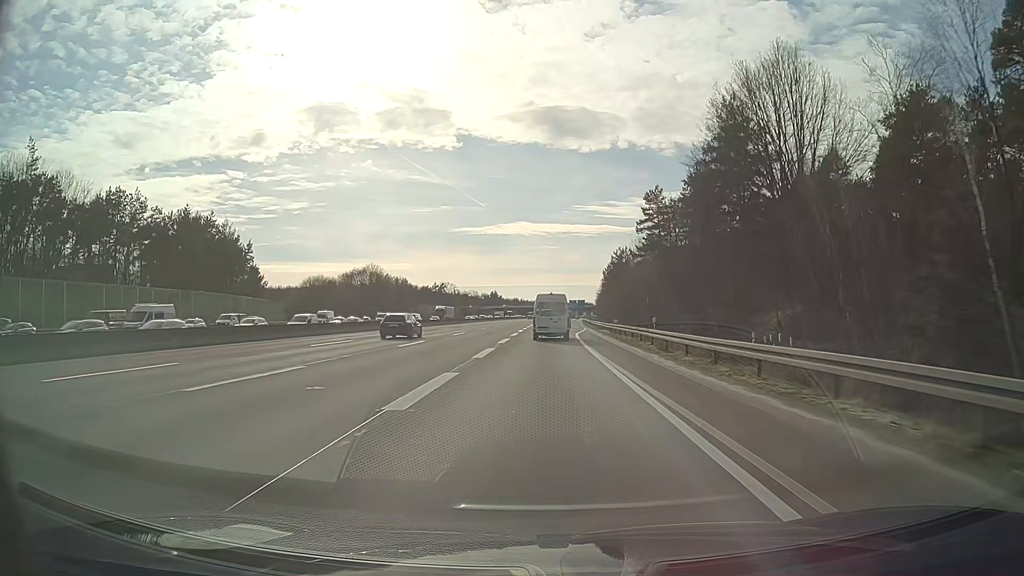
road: motorway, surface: asphalt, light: Day
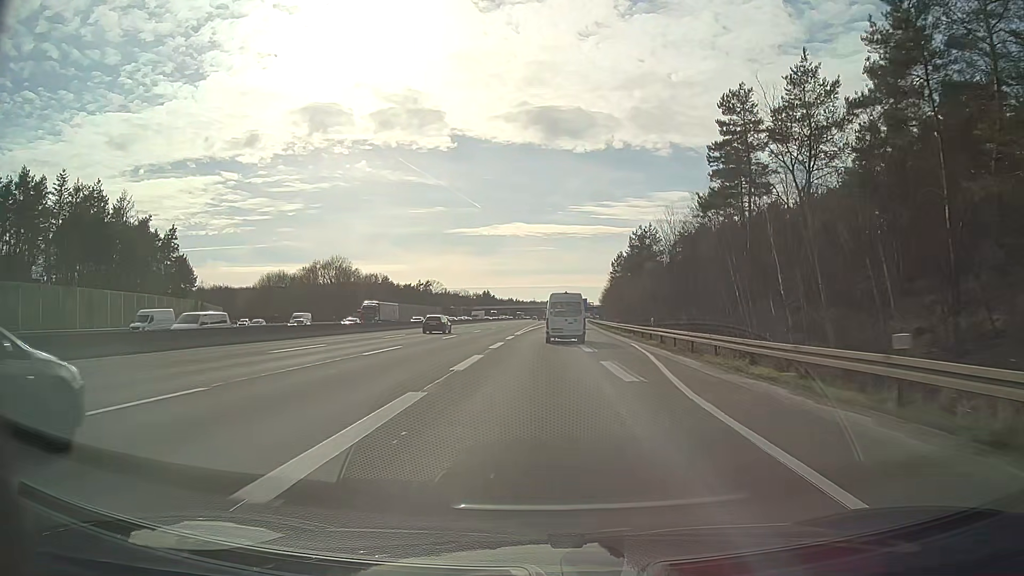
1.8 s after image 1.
(0.0, +40.9) m; 0°
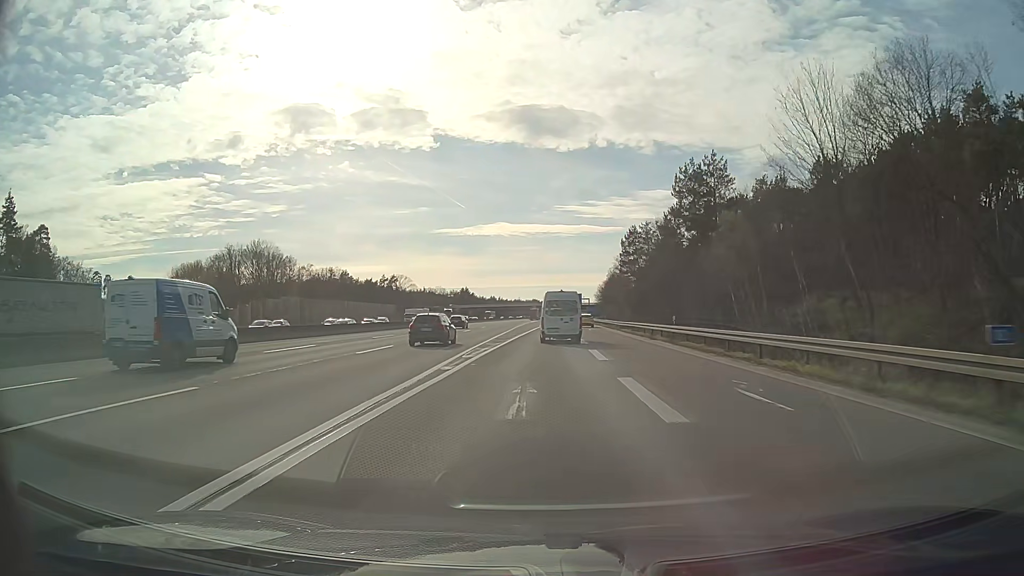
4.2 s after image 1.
(+0.4, +53.6) m; +1°
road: motorway_link
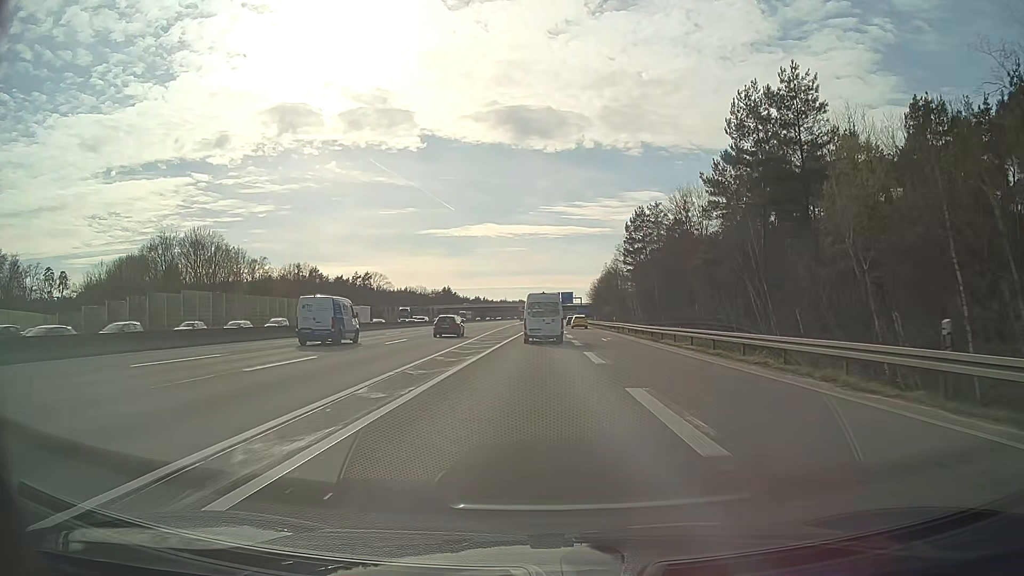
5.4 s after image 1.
(+0.3, +26.4) m; +1°
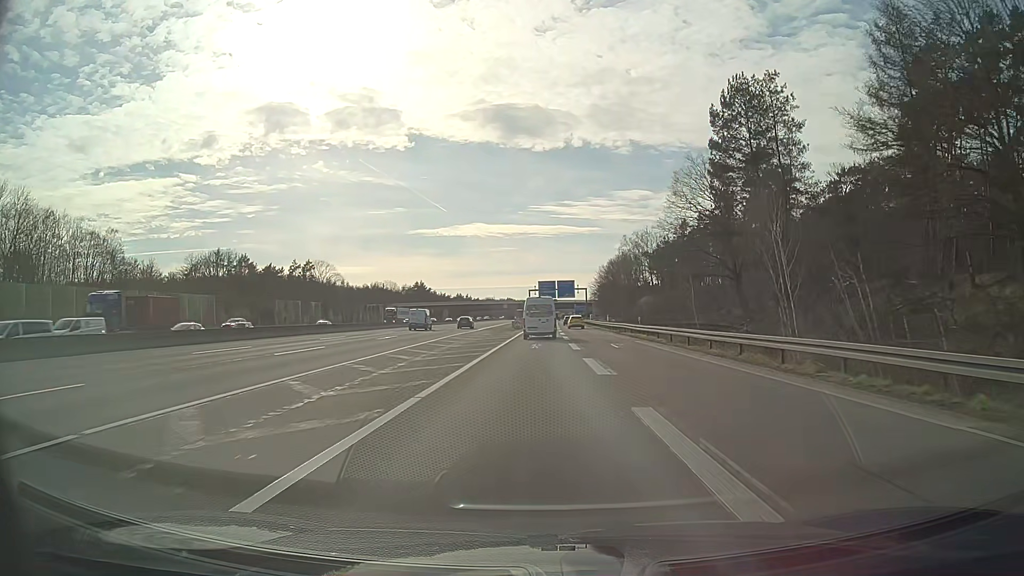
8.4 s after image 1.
(+0.6, +64.6) m; +1°
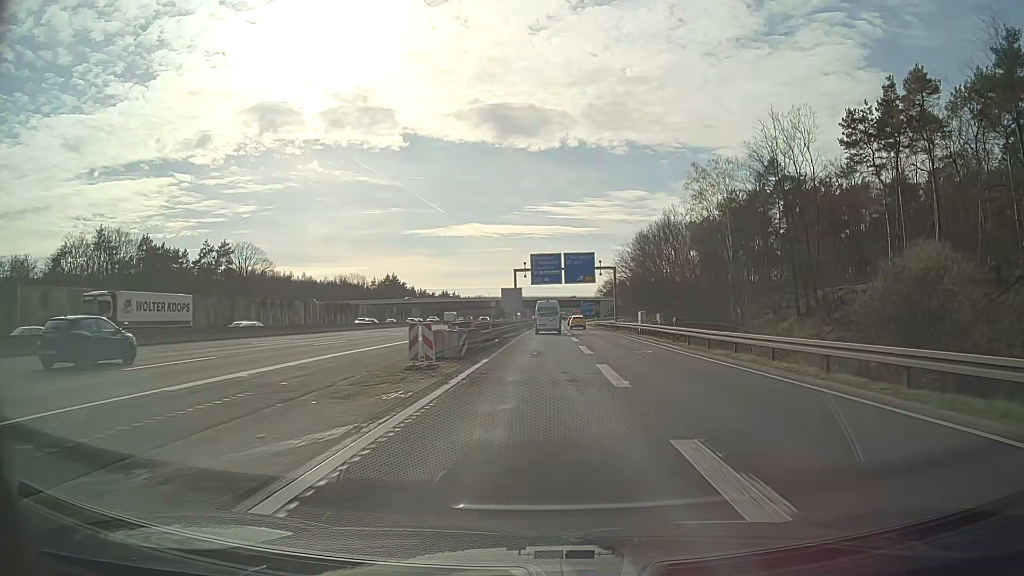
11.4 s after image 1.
(+0.1, +62.8) m; 0°
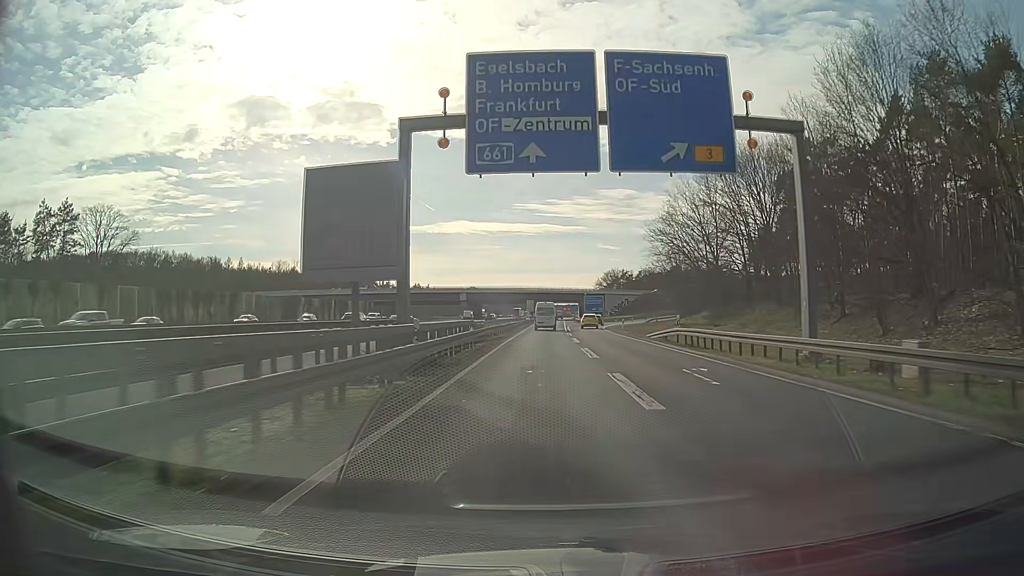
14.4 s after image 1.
(+0.5, +63.2) m; +1°
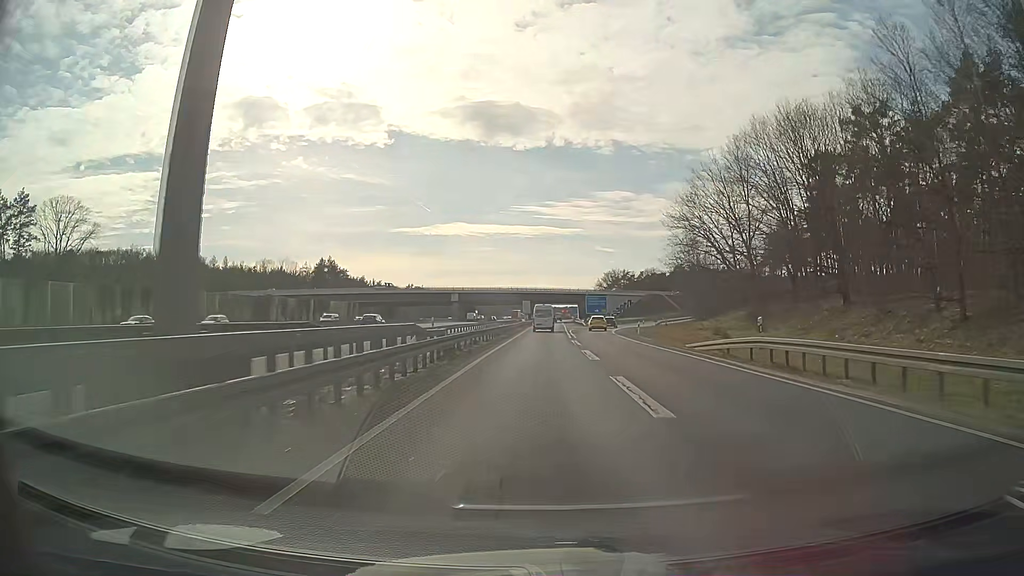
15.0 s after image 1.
(0.0, +12.8) m; 0°
(0, +10) (0, +20) (0, +30) (0, +40) (0, +50) (0, +60) (0, +70) (0, +80) (+1, +90) (+1, +100) m
